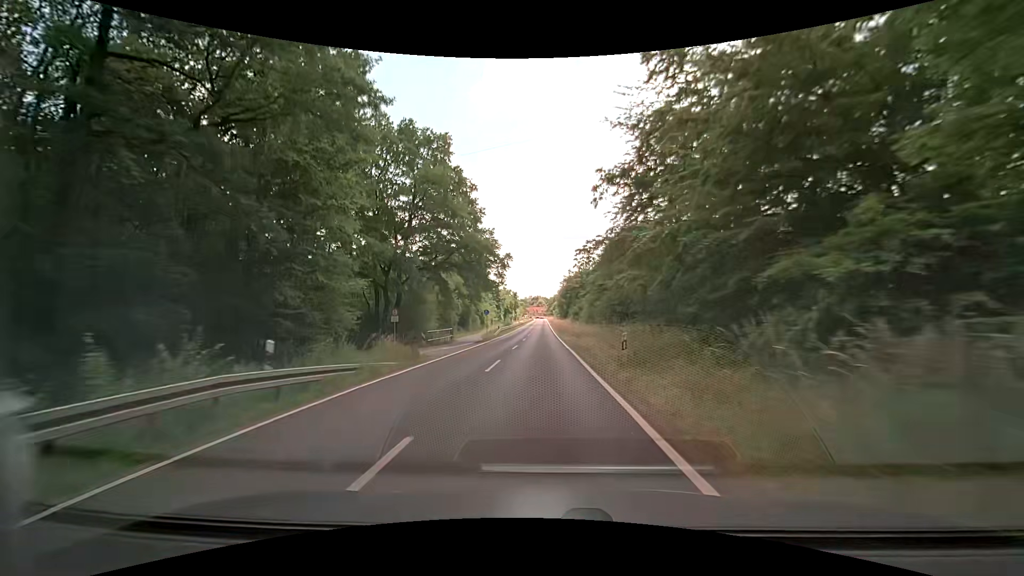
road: secondary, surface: asphalt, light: Day
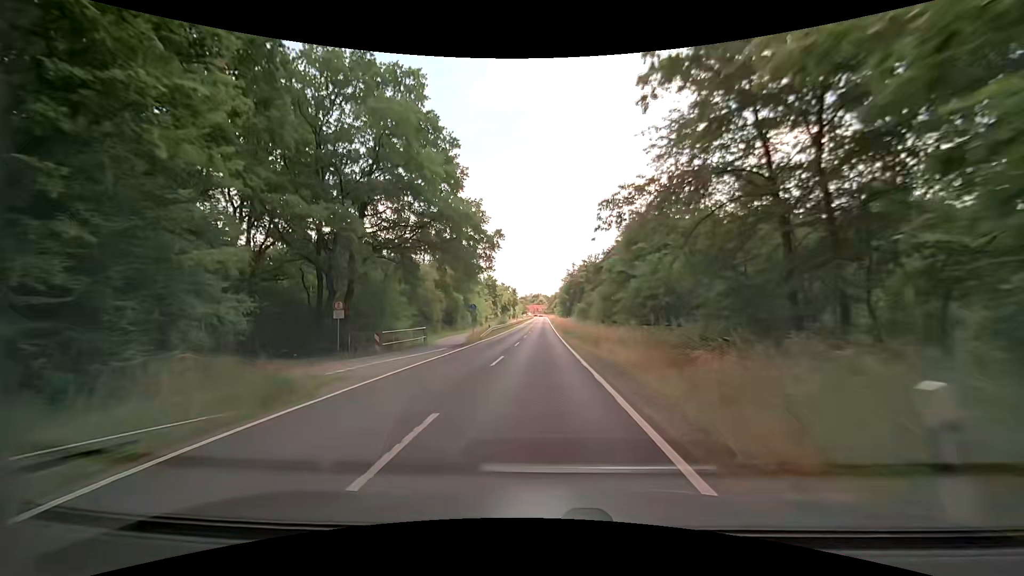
(-0.2, +10.6) m; -1°
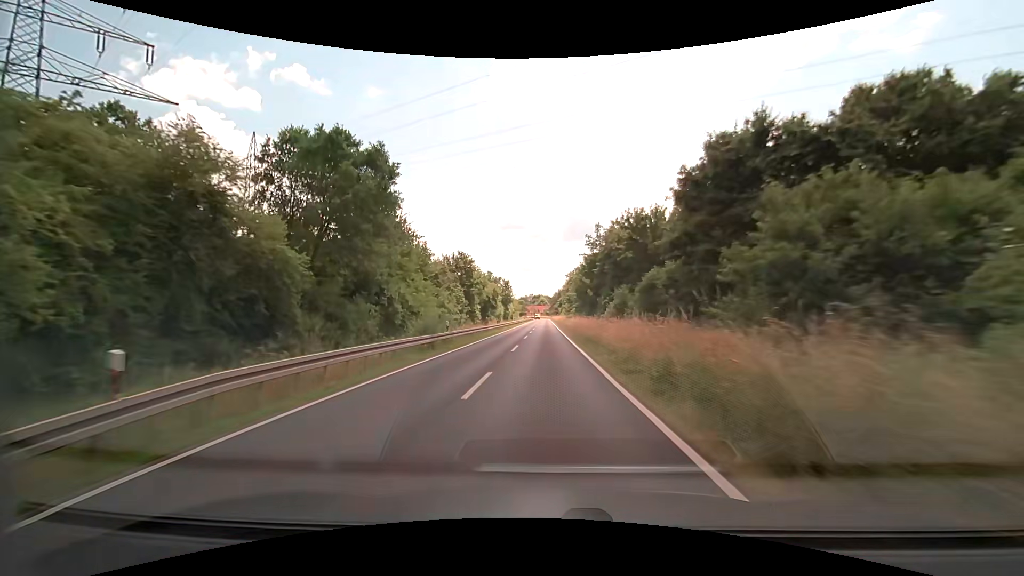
(-0.2, +42.8) m; 0°
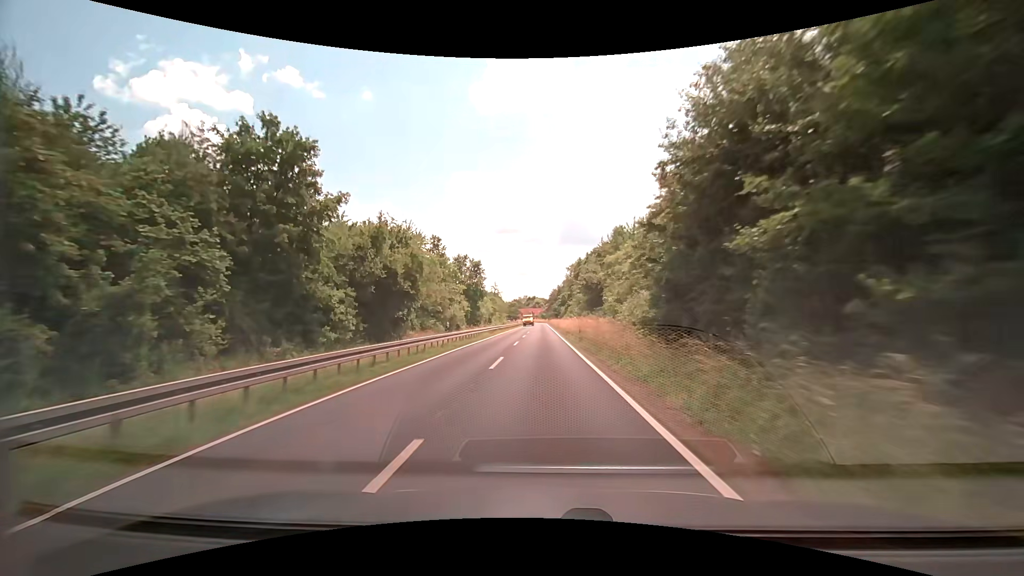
(+0.2, +53.8) m; 0°
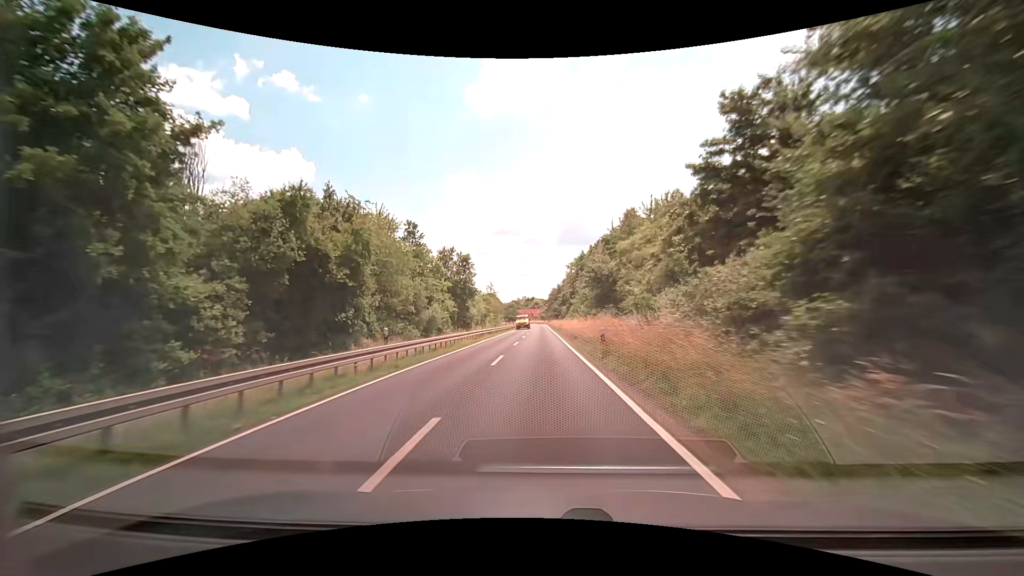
(0.0, +10.7) m; 0°
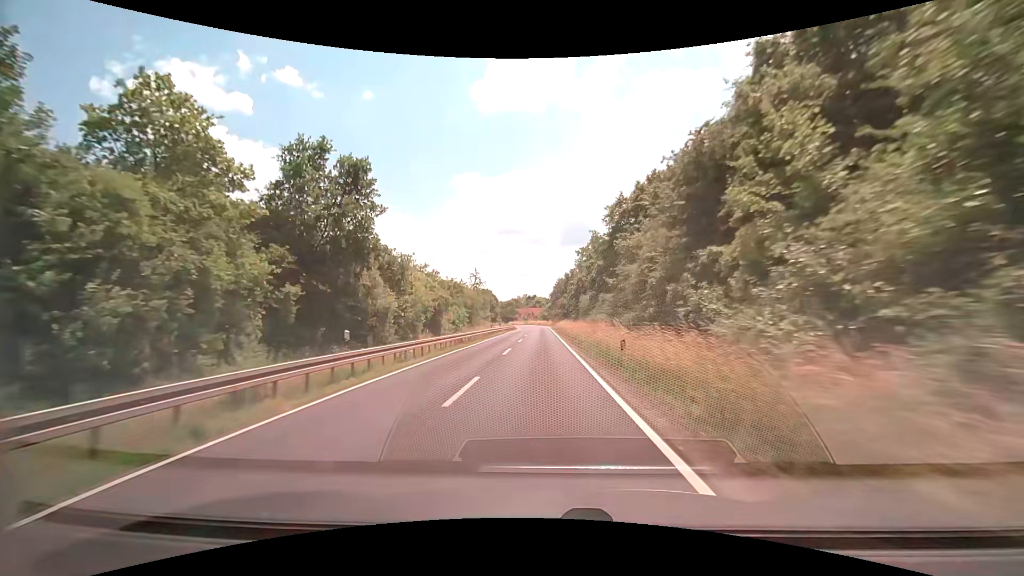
(-0.2, +42.8) m; 0°
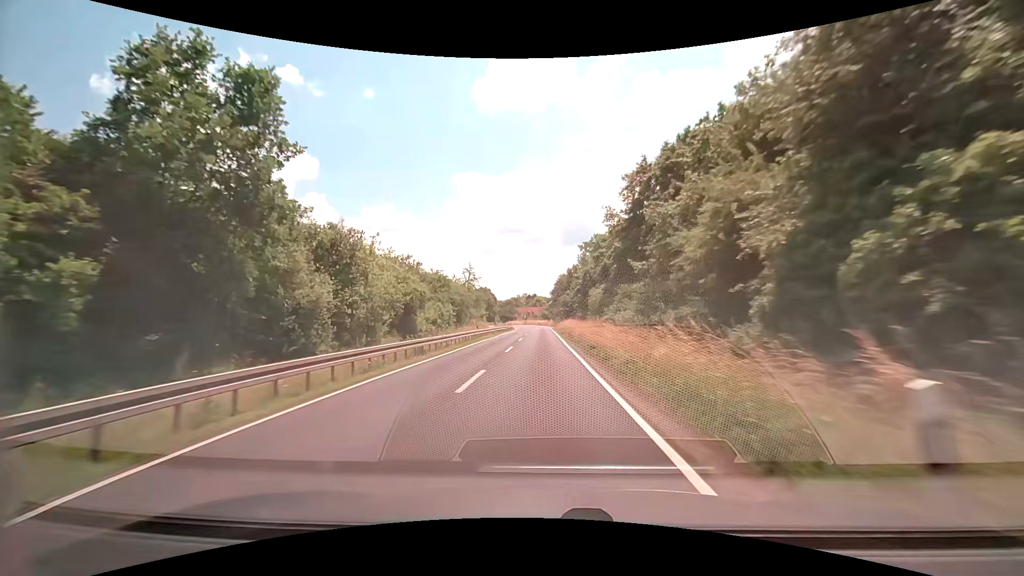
(0.0, +10.7) m; 0°
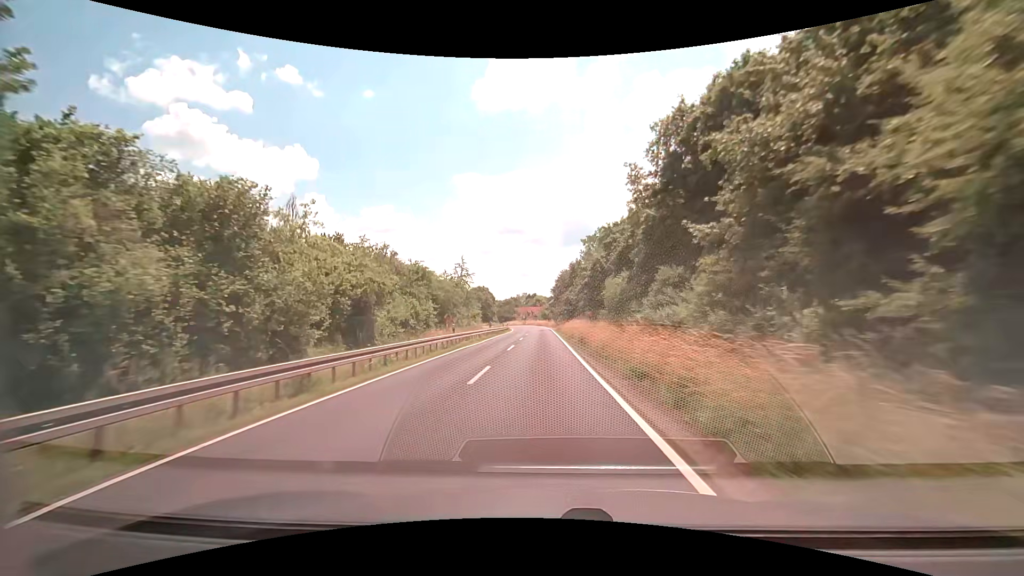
(0.0, +10.7) m; 0°
(0, +10) (0, +20) (0, +30) (0, +40) (0, +50) (0, +60) (0, +70) (-1, +80) (-1, +90) (-2, +100) m
